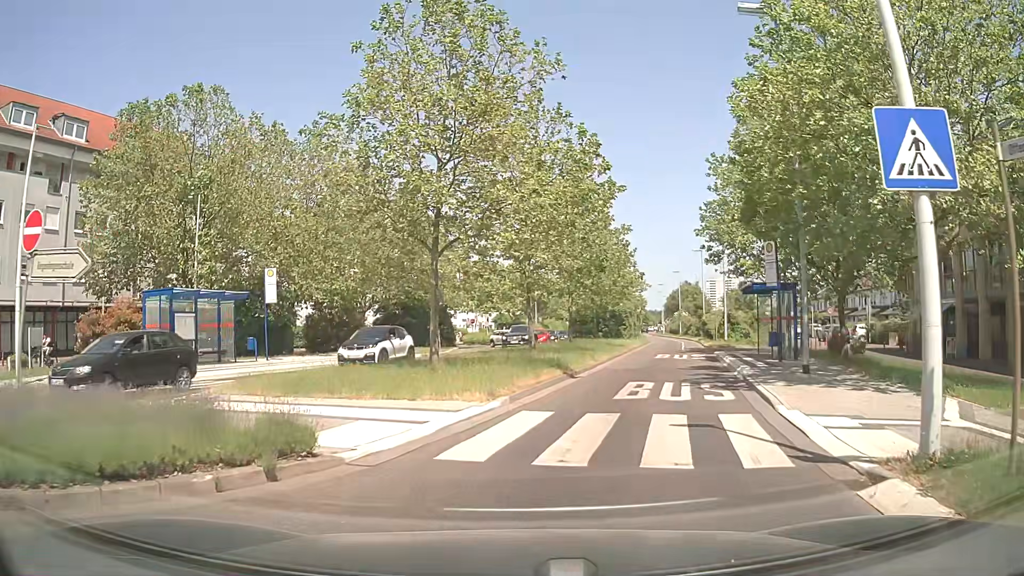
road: secondary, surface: asphalt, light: Day
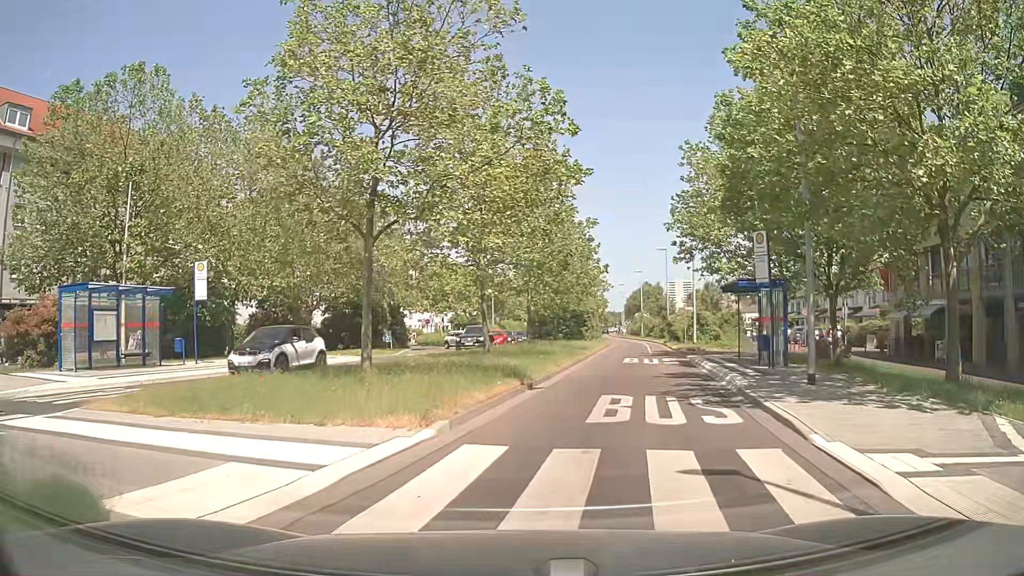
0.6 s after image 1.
(+0.1, +3.0) m; +3°
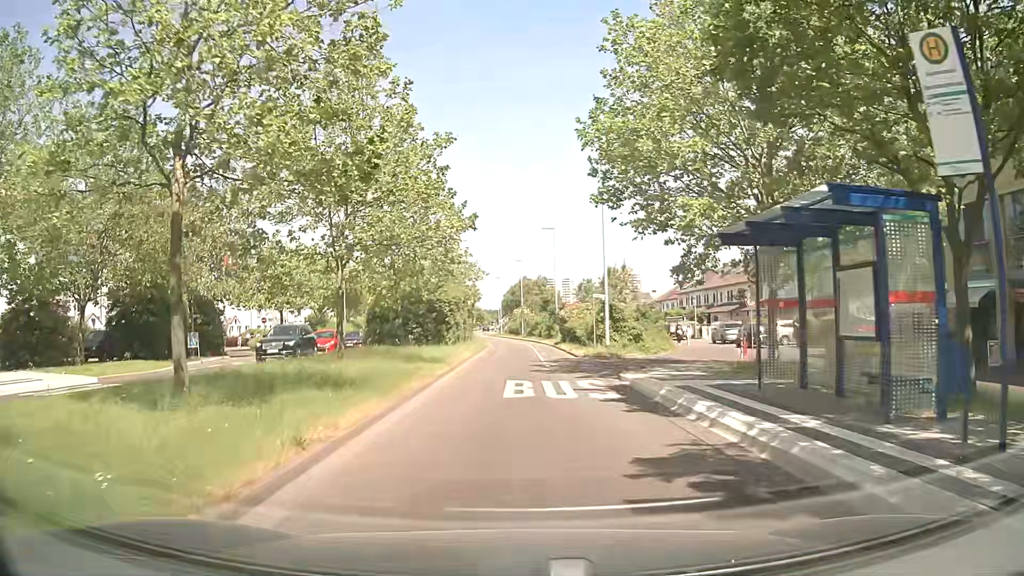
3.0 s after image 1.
(+1.9, +14.5) m; +10°
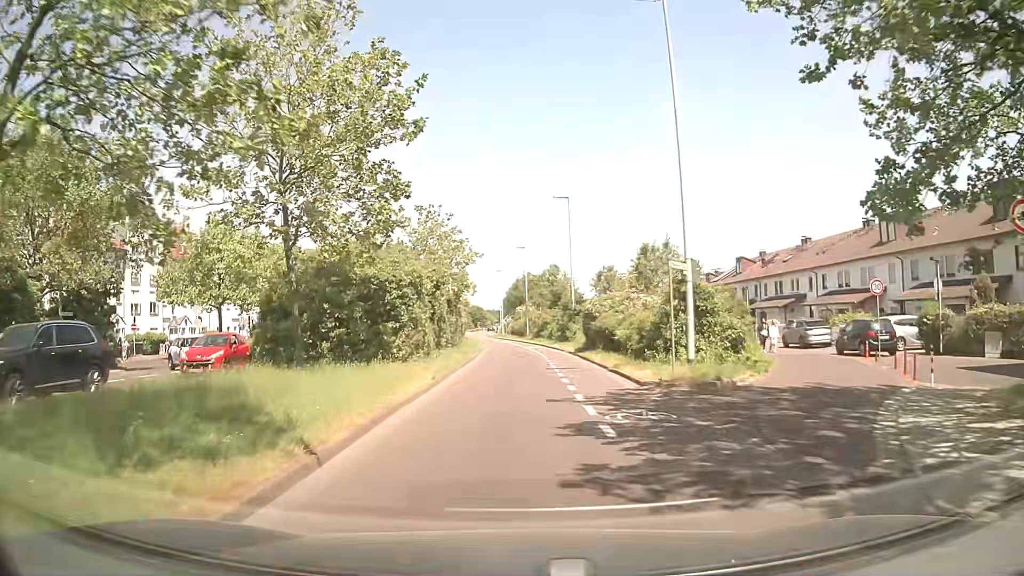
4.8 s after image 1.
(+0.2, +14.8) m; +1°
(0, +10) (0, +20) (0, +30) (0, +40) (-1, +50) (-2, +60) (-3, +70) (-4, +80) (-5, +90) (-6, +100) m
